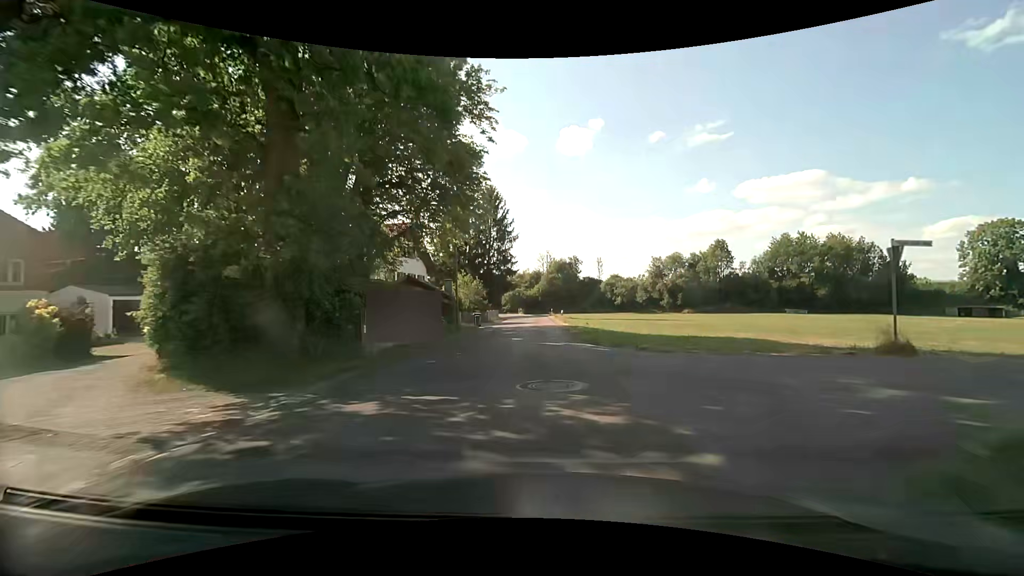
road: residential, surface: asphalt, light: Day
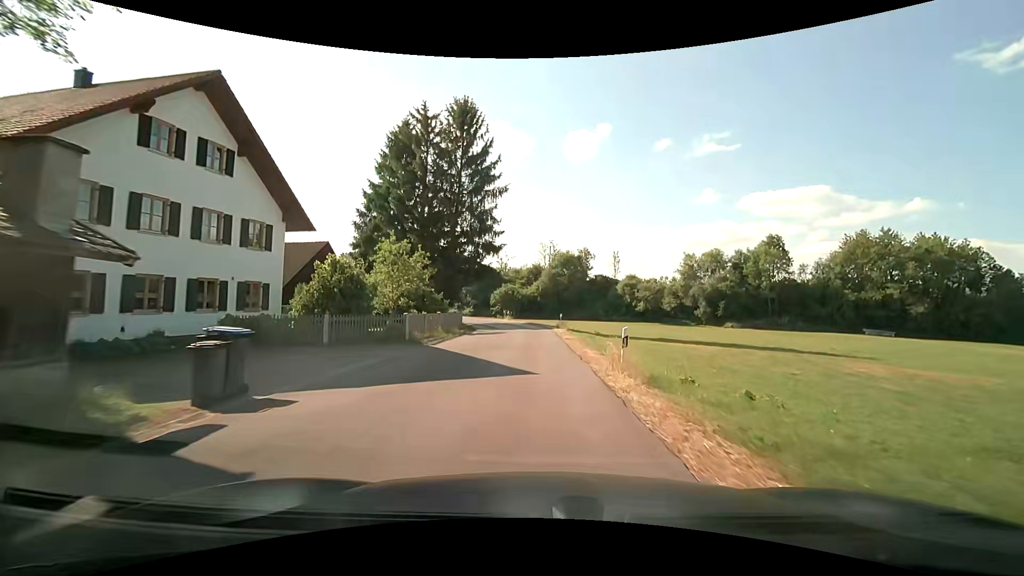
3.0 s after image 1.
(+0.2, +33.3) m; +1°
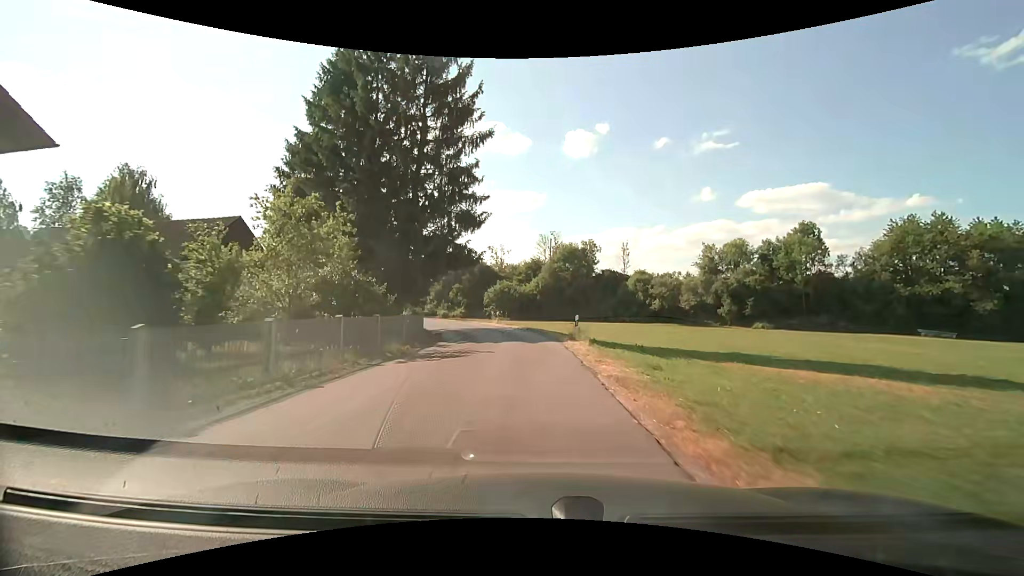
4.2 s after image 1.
(-0.1, +14.6) m; 0°
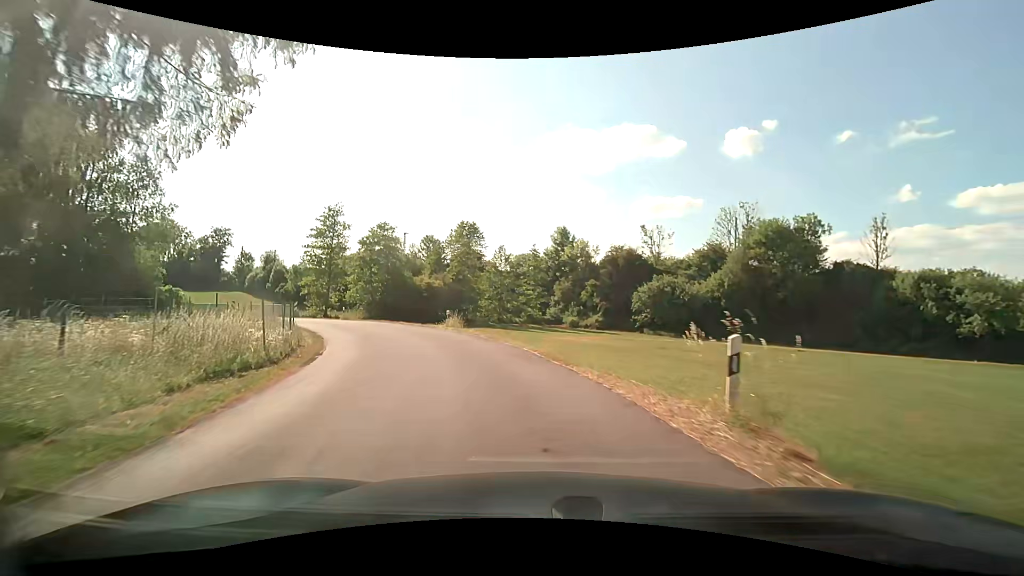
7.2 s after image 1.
(-3.1, +34.7) m; -16°
(-1, +10) (-3, +20) (-8, +29) (-14, +37) (-21, +44) (-29, +50) (-37, +56) (-45, +62) (-53, +67) (-61, +73) m
